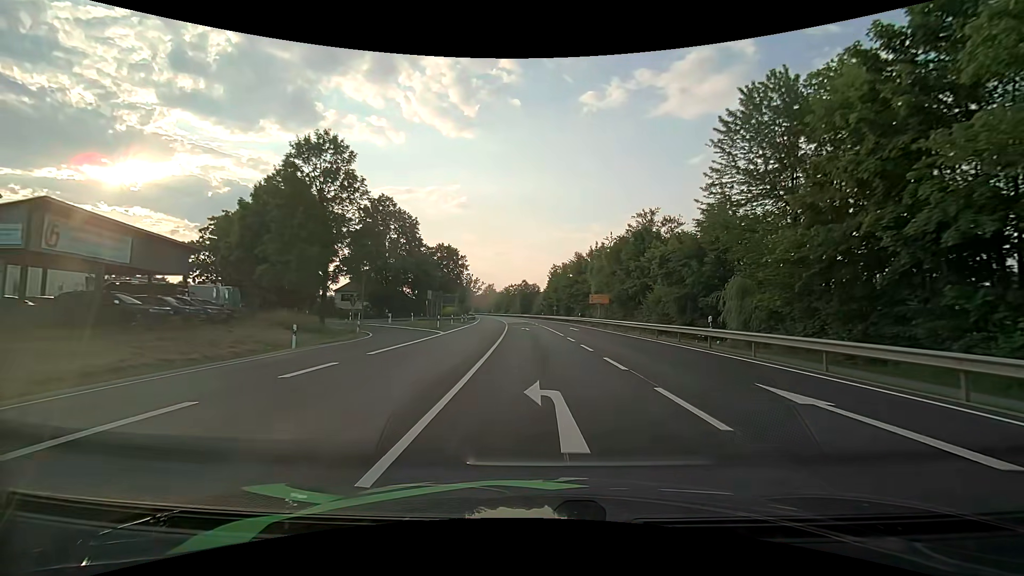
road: primary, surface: asphalt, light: Day
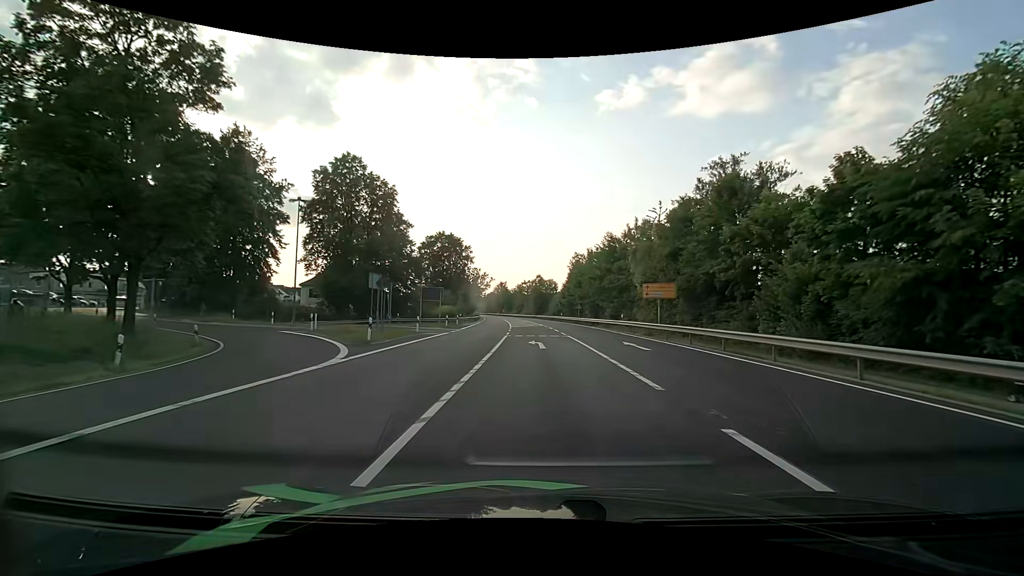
(-0.3, +20.7) m; -2°
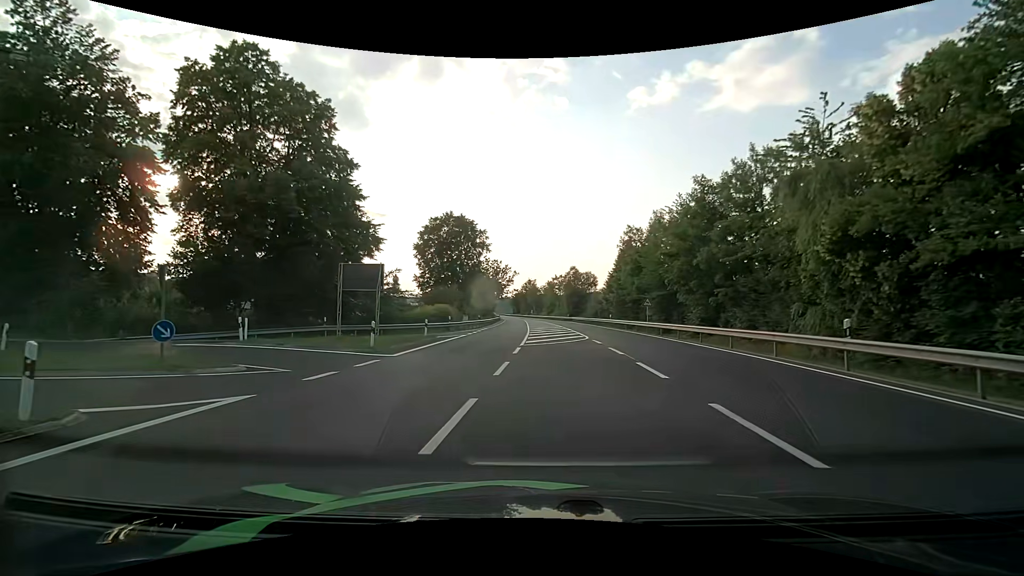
(-0.3, +25.6) m; -4°
(-2, +10) (-8, +18) (-17, +21) (-27, +22) (-37, +25) (-45, +31) (-50, +39) (-54, +48) (-56, +58) (-57, +68) m
